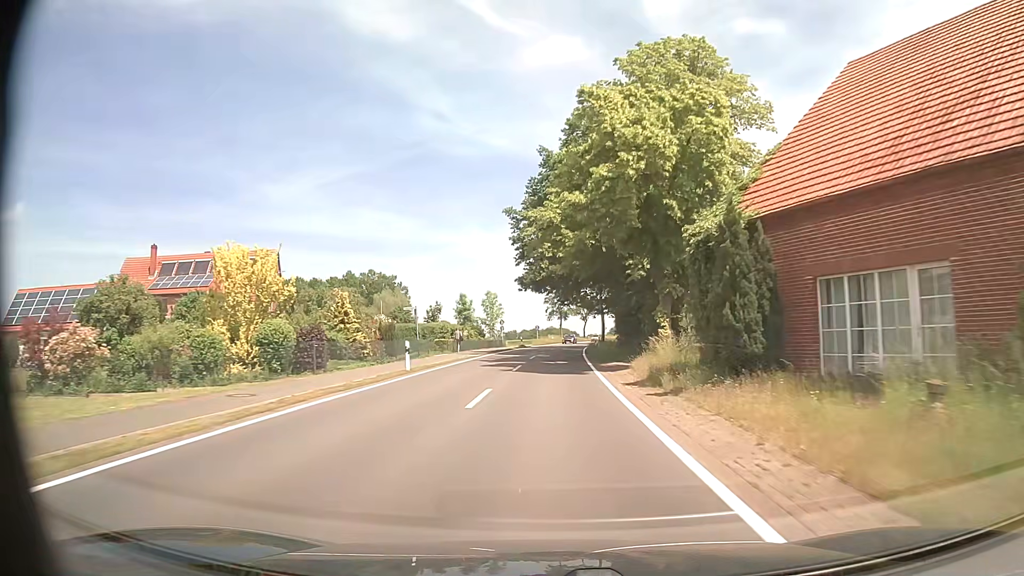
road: tertiary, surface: asphalt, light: Day
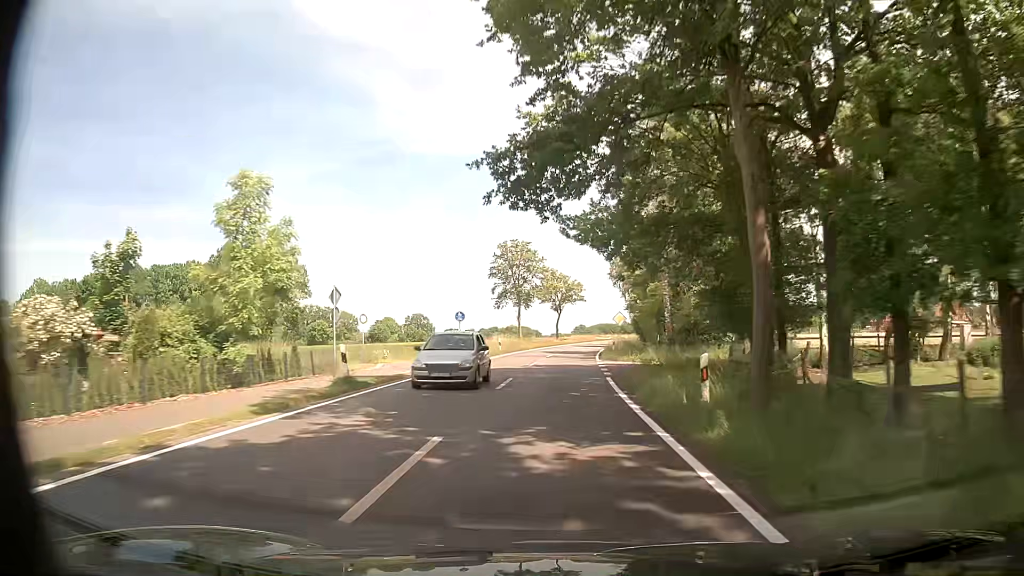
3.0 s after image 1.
(+1.2, +54.8) m; +3°
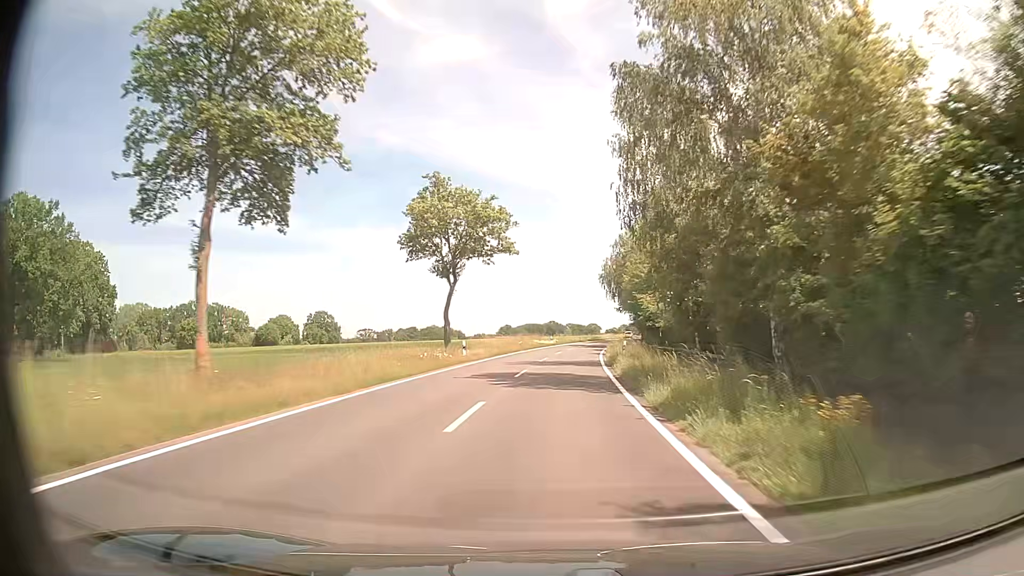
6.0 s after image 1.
(+2.4, +54.8) m; +6°
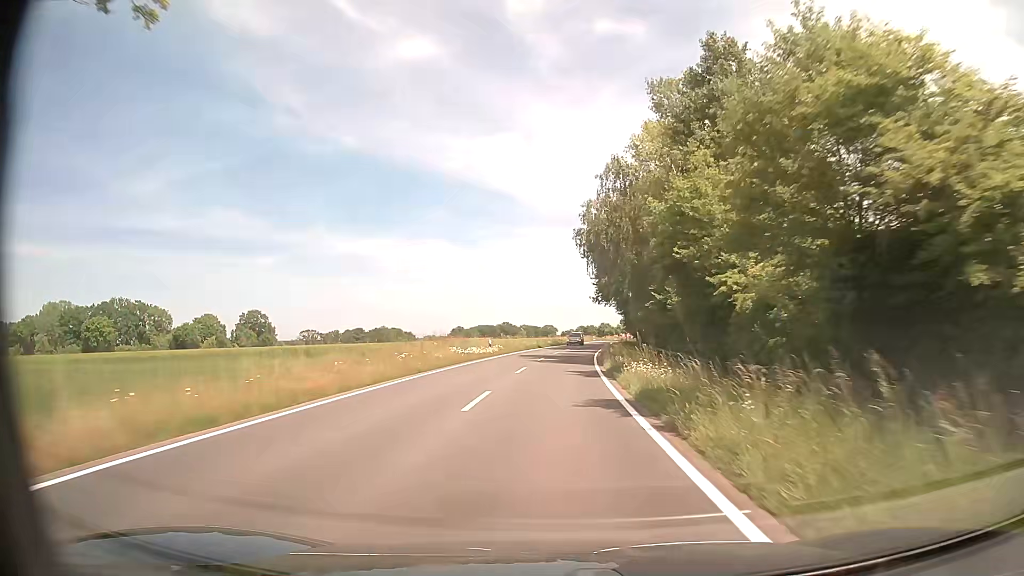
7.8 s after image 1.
(+1.2, +32.9) m; +4°
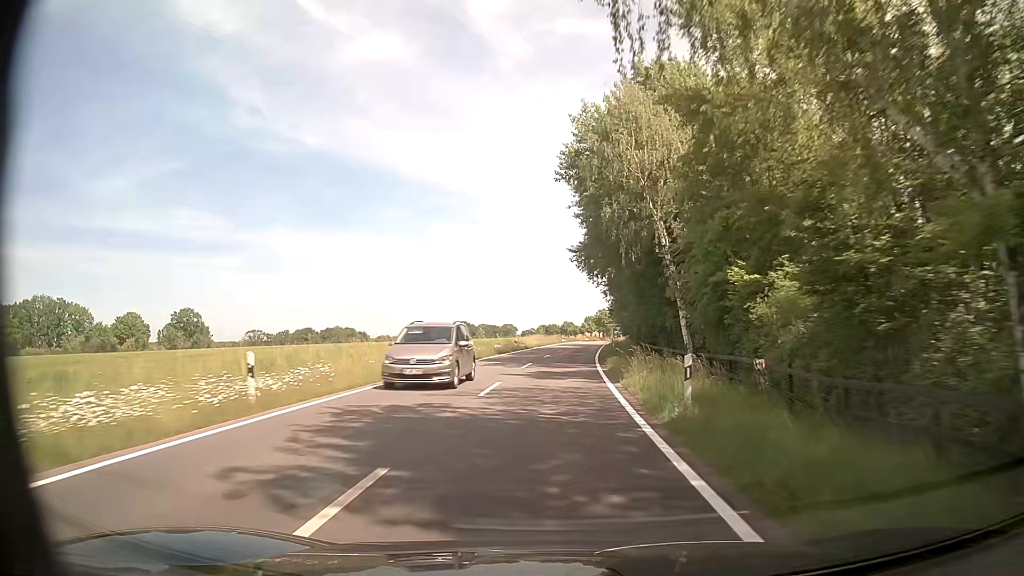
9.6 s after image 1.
(+0.9, +32.9) m; +3°
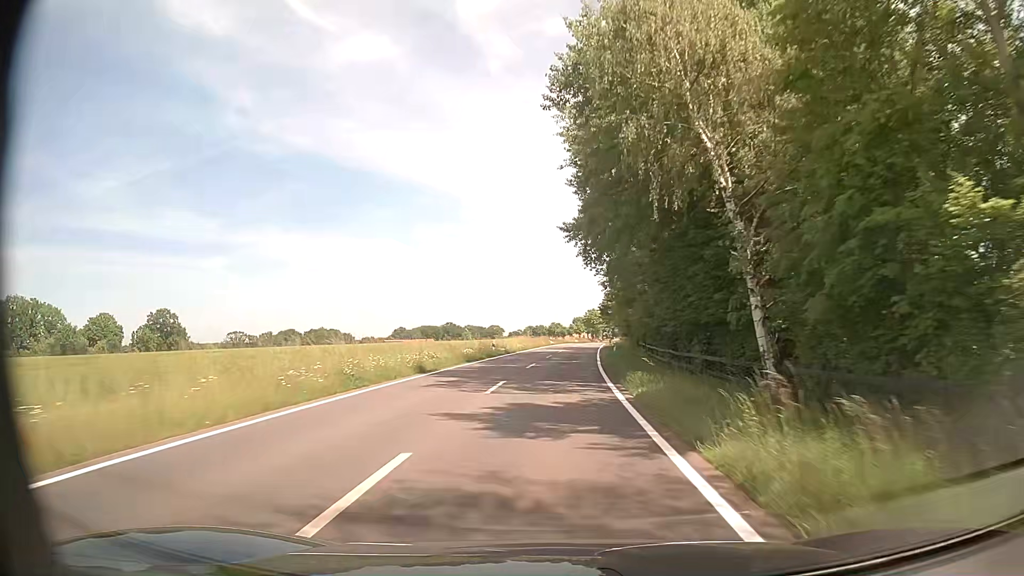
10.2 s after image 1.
(+0.1, +11.0) m; +1°
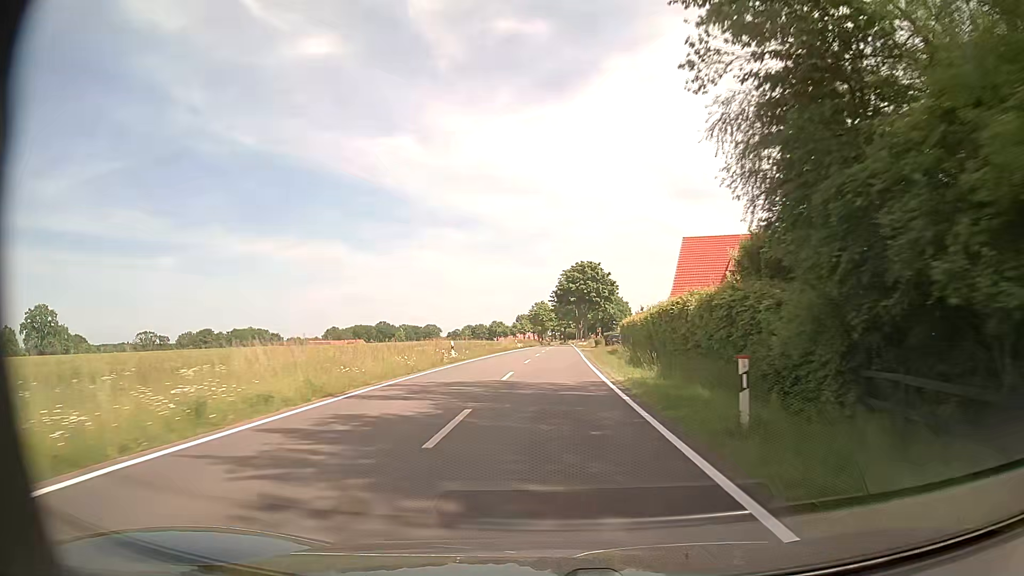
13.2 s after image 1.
(+2.2, +54.8) m; +4°
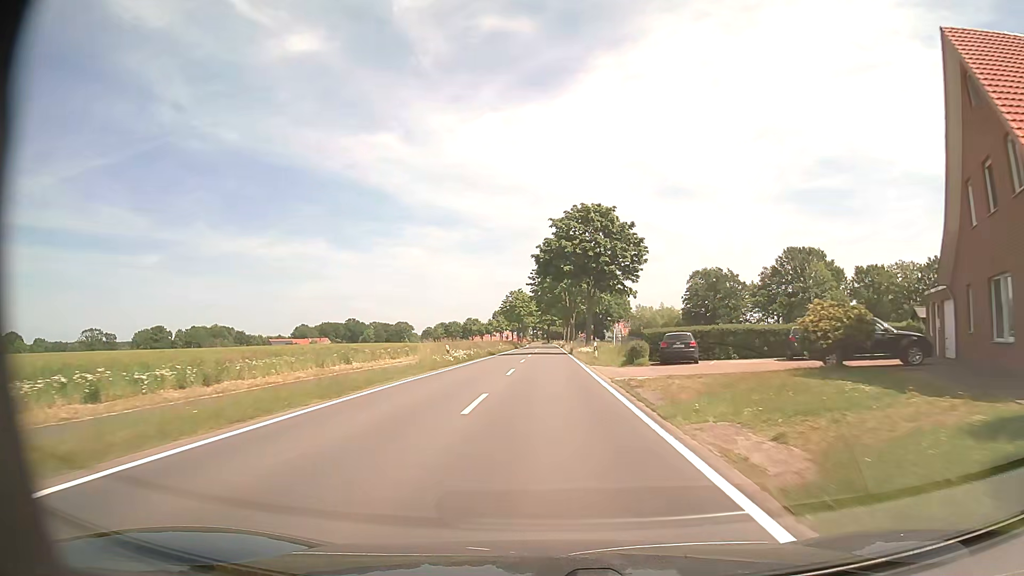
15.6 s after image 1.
(+0.7, +43.9) m; +1°
(0, +10) (0, +20) (0, +30) (0, +40) (0, +50) (0, +60) (0, +70) (0, +80) (+1, +90) (+1, +100) m
